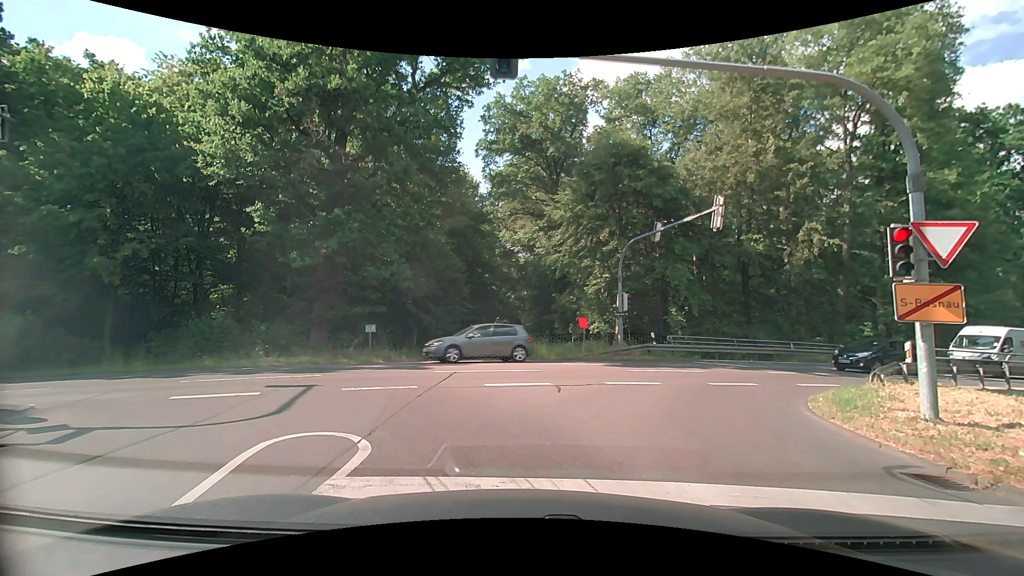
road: tertiary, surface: asphalt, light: Day
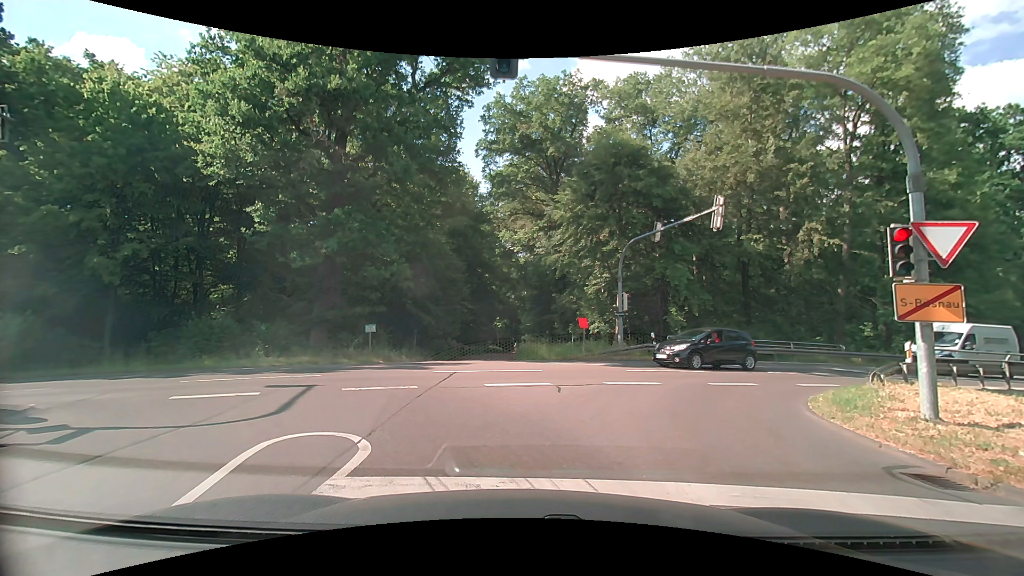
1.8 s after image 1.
(0.0, 0.0) m; 0°
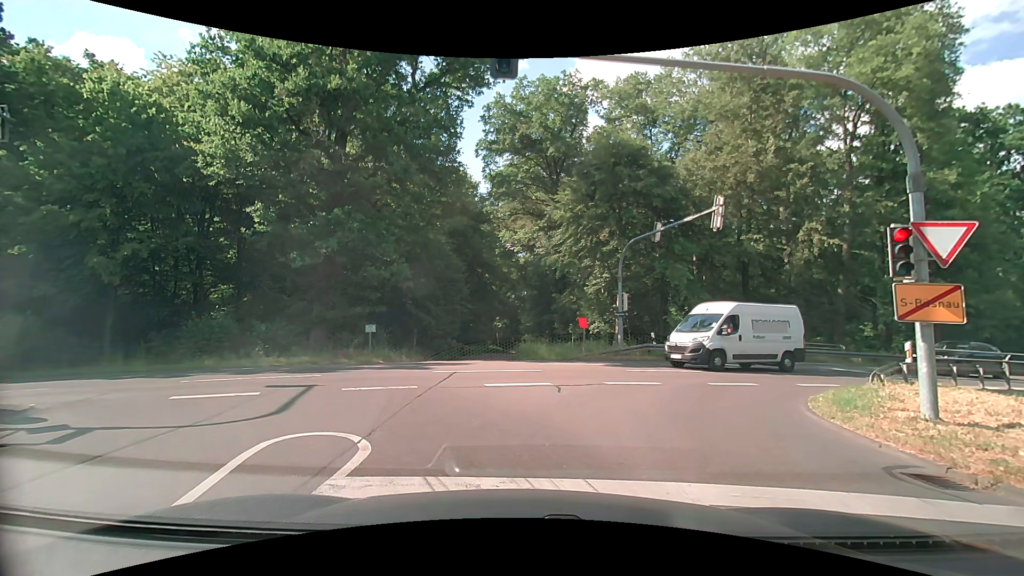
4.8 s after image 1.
(0.0, 0.0) m; 0°
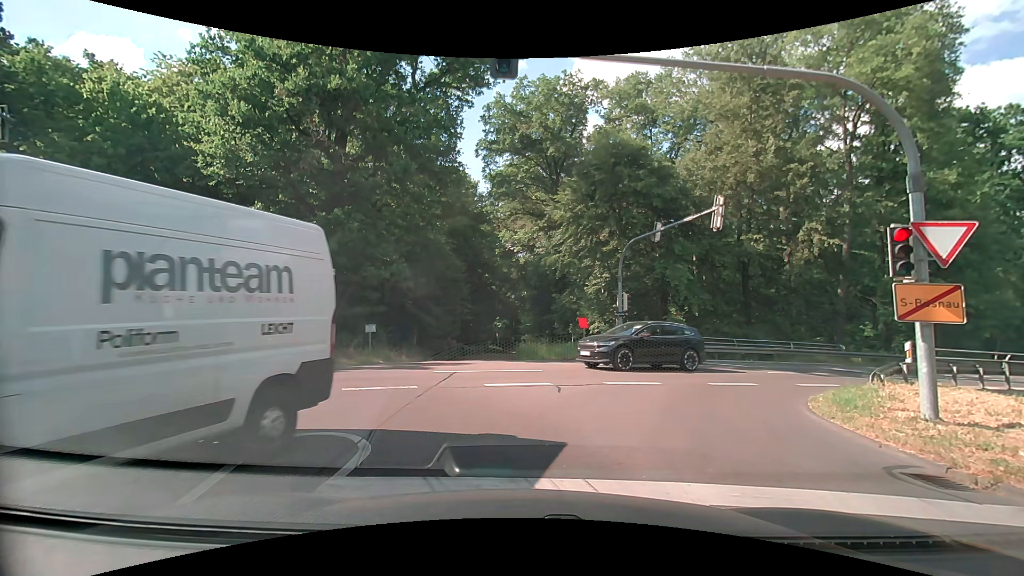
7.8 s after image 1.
(0.0, 0.0) m; 0°
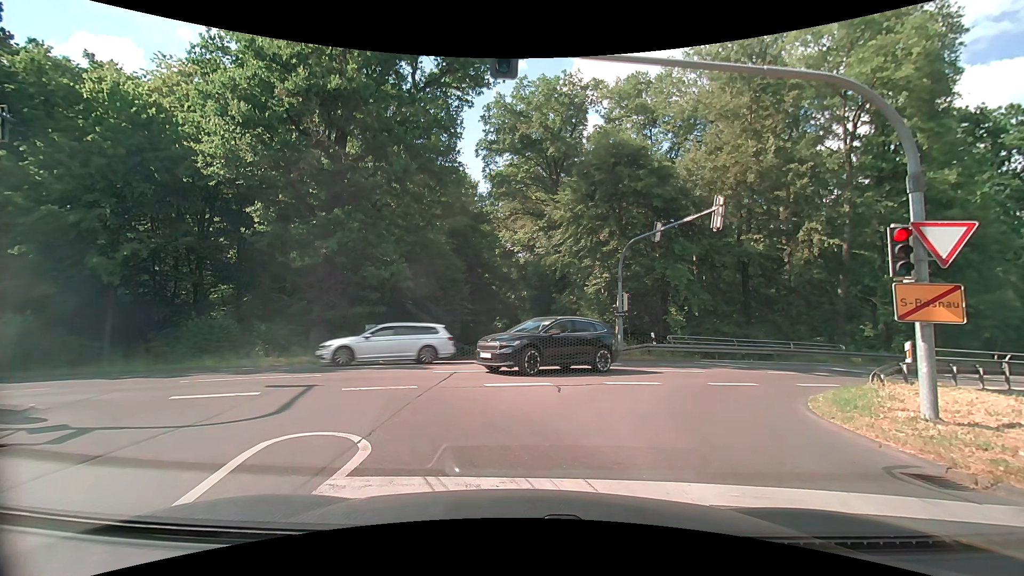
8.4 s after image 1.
(0.0, 0.0) m; 0°
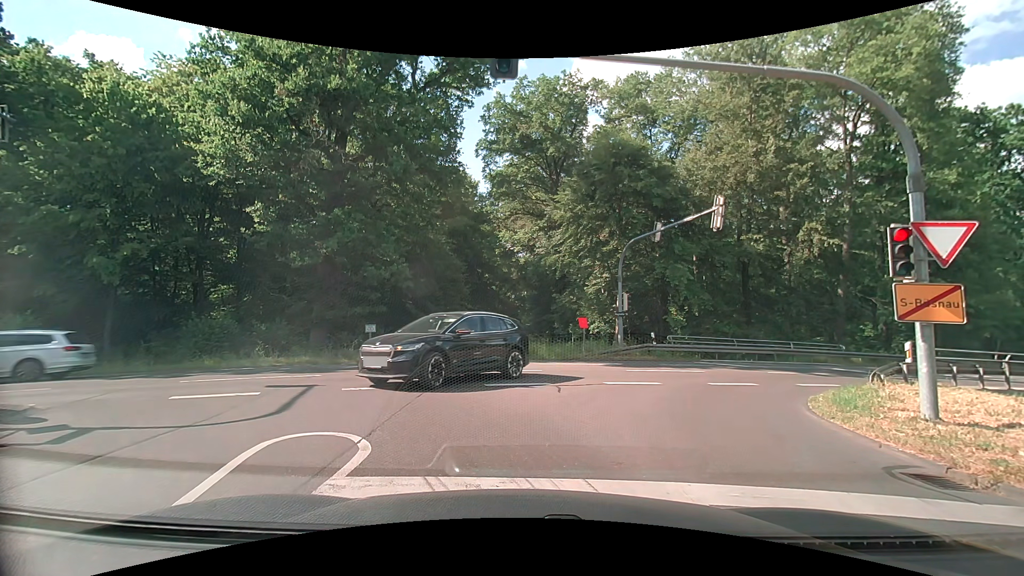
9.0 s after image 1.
(0.0, 0.0) m; 0°
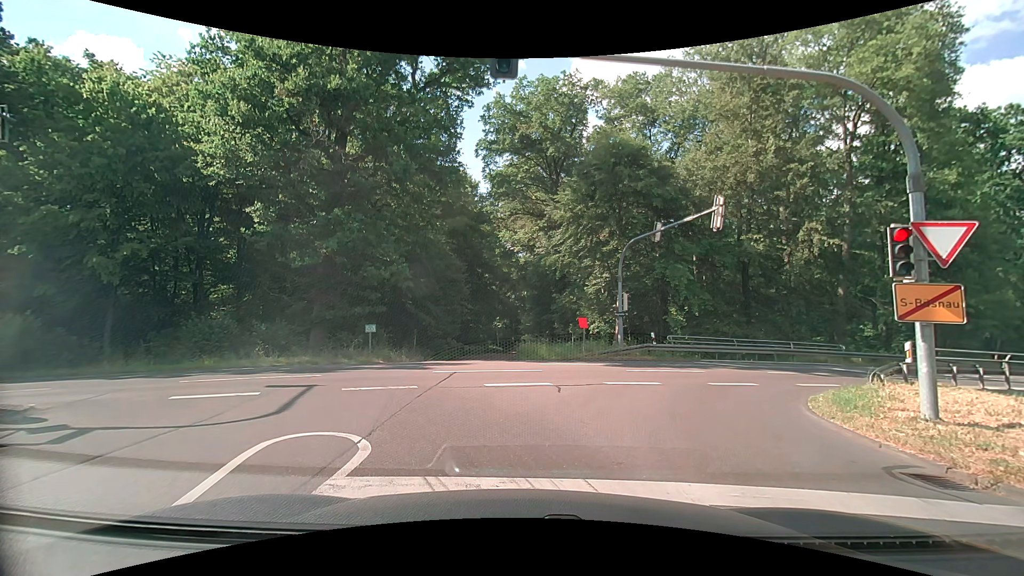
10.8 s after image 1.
(0.0, 0.0) m; 0°
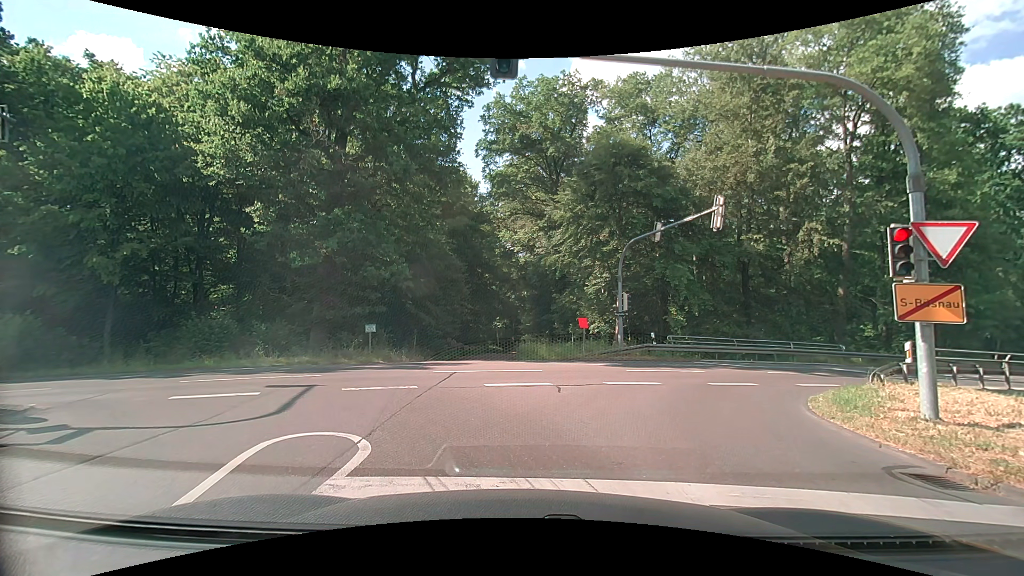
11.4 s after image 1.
(0.0, 0.0) m; 0°
(-2, +10) (-9, +16) (-19, +14) (-29, +11) (-38, +7) (-47, +4) (-56, 0) (-66, -4) (-75, -8) (-84, -11) m
